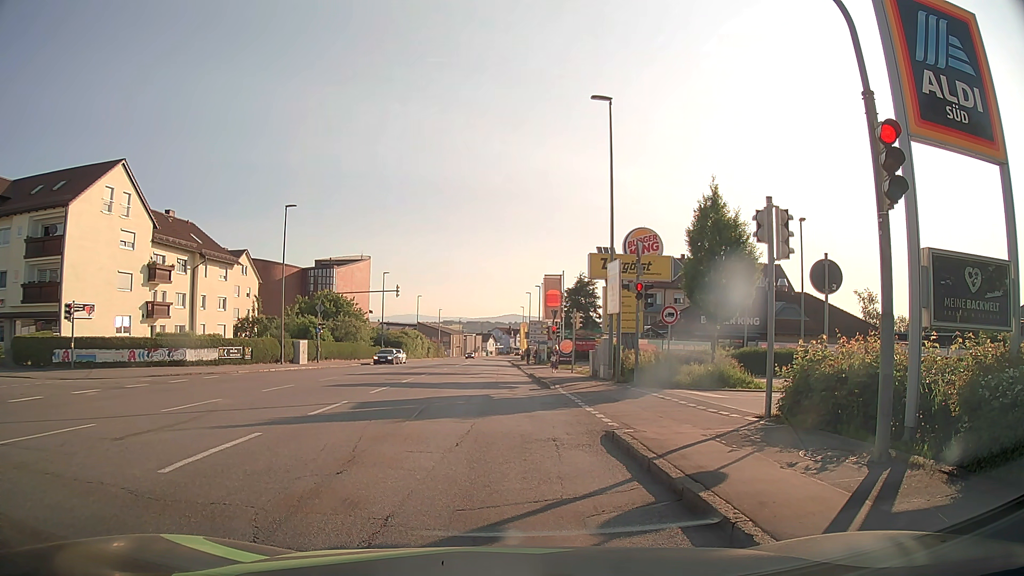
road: tertiary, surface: asphalt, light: Day
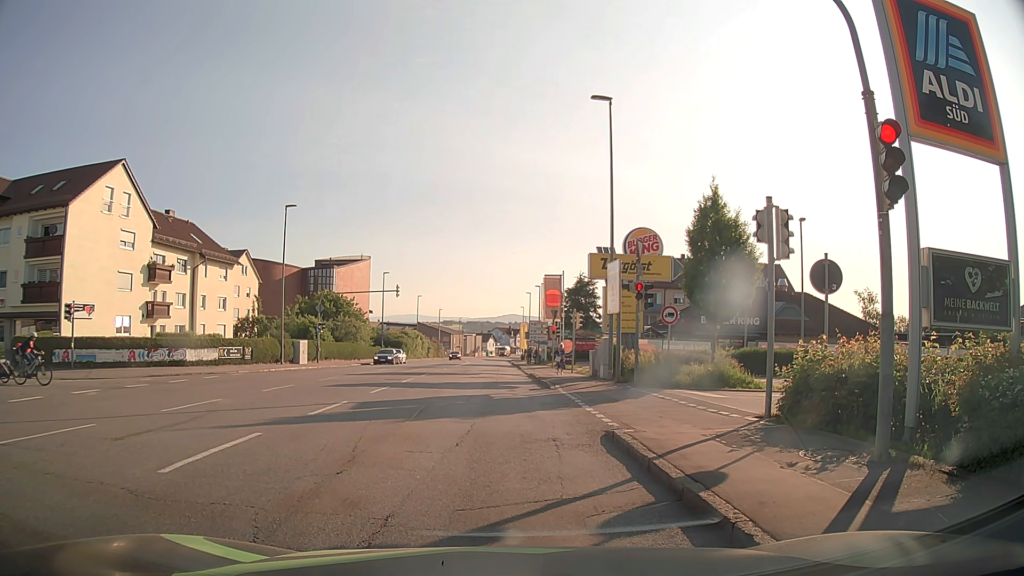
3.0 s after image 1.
(0.0, 0.0) m; 0°
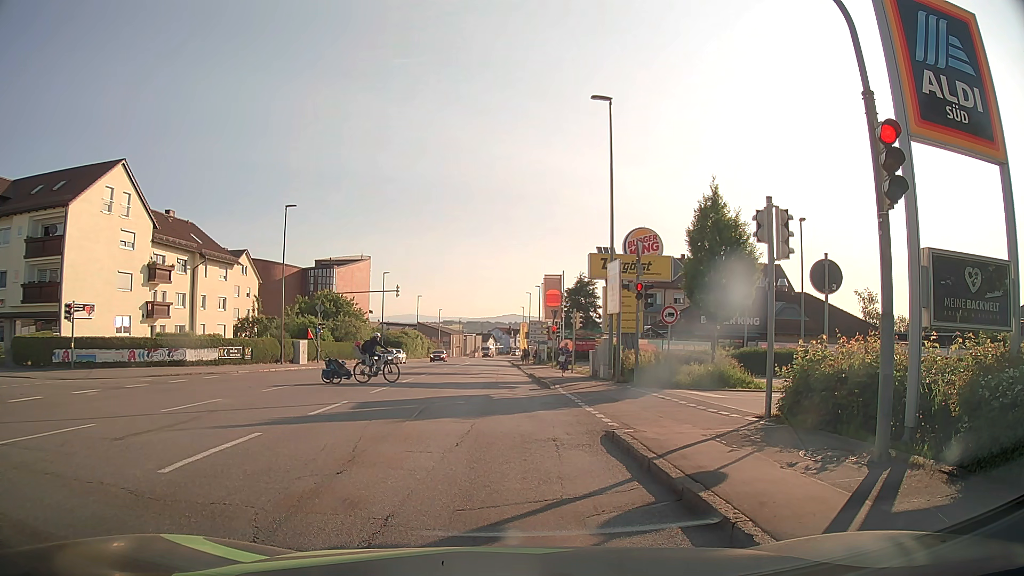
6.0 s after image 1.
(0.0, 0.0) m; 0°
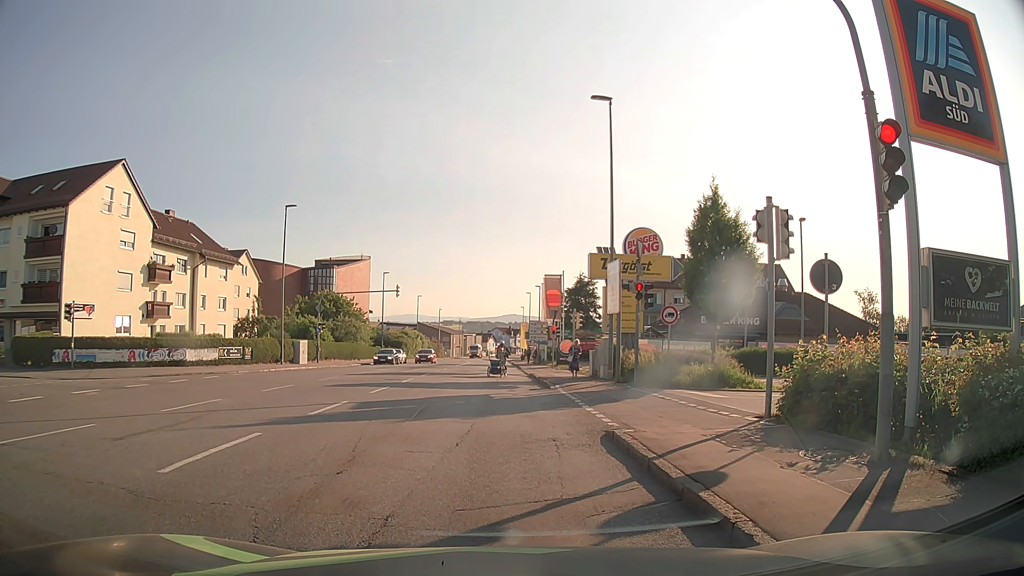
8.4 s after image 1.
(0.0, 0.0) m; 0°
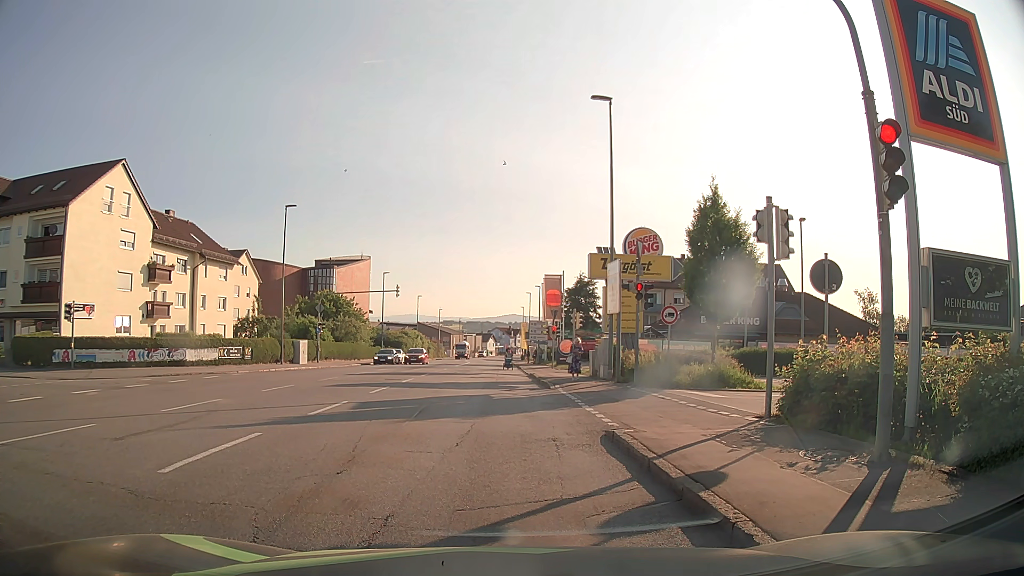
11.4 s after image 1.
(0.0, 0.0) m; 0°
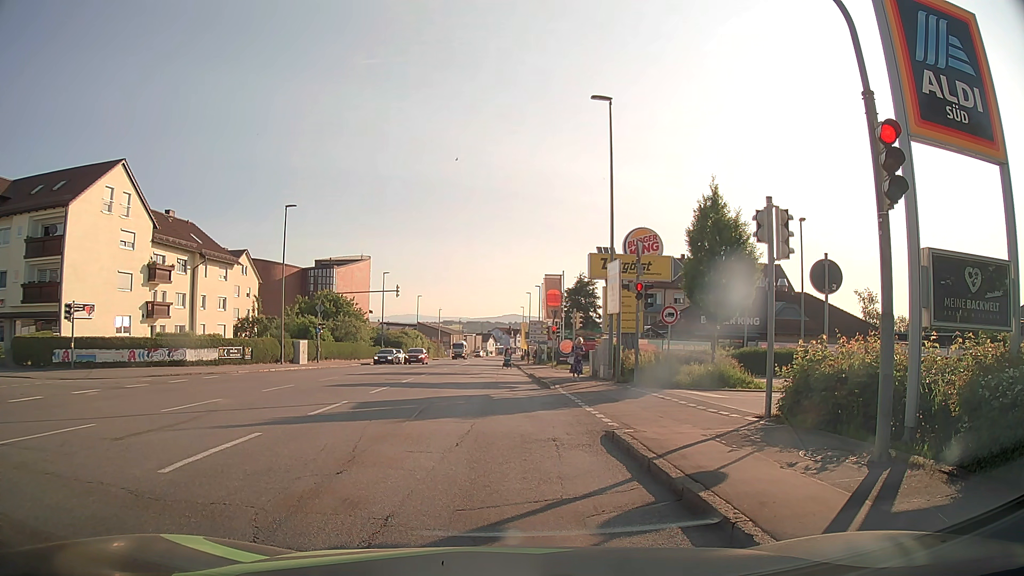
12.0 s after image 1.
(0.0, 0.0) m; 0°
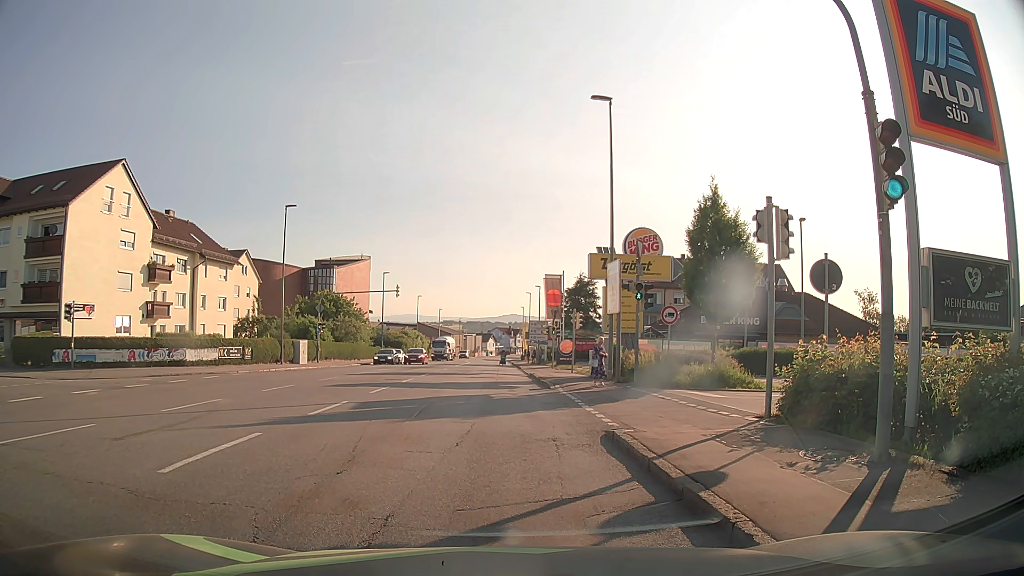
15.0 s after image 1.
(0.0, 0.0) m; 0°
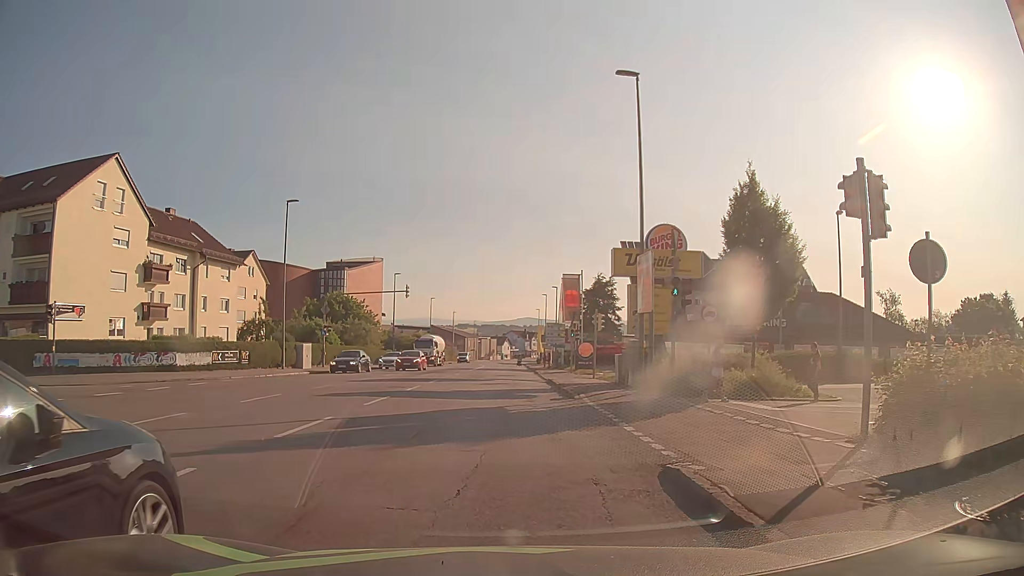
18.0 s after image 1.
(-0.1, +3.0) m; -2°
